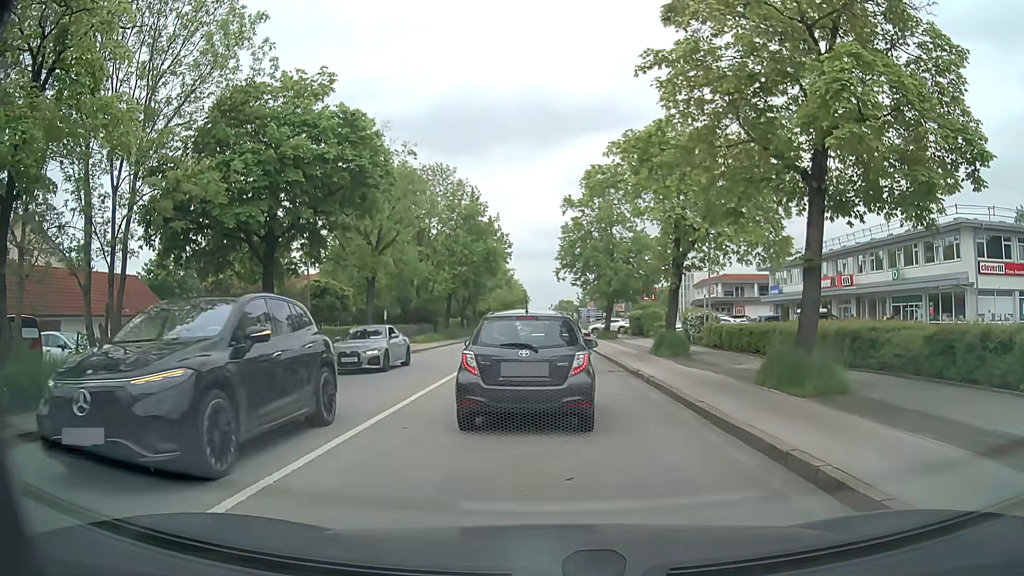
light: Day
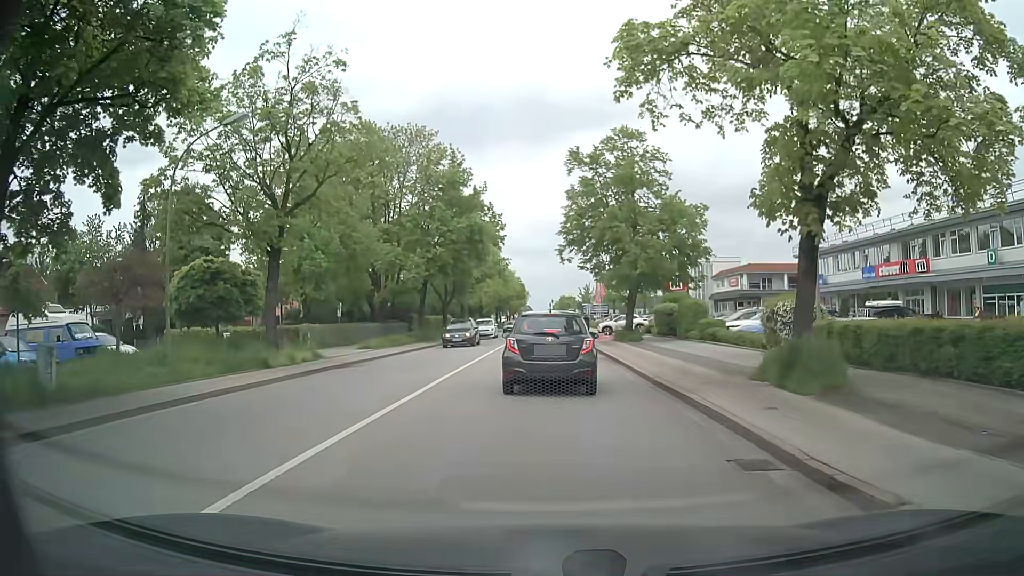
(+0.2, +13.5) m; +1°
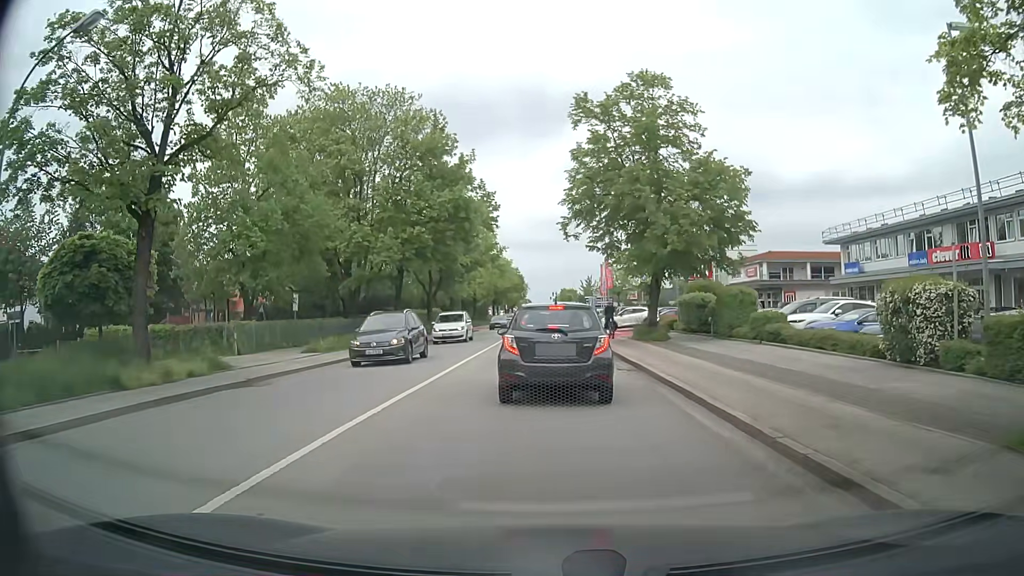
(0.0, +7.9) m; 0°
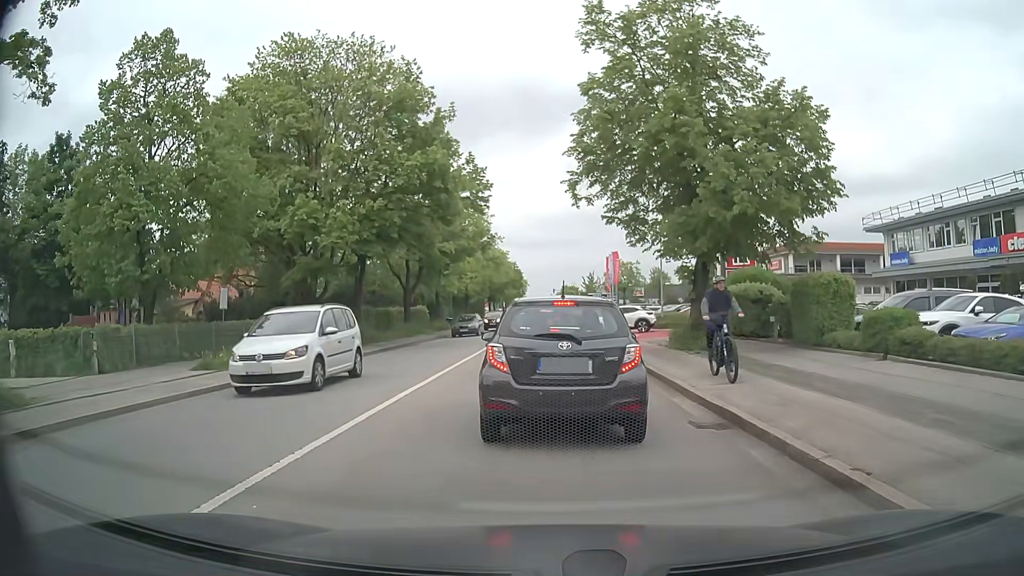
(0.0, +8.2) m; -1°
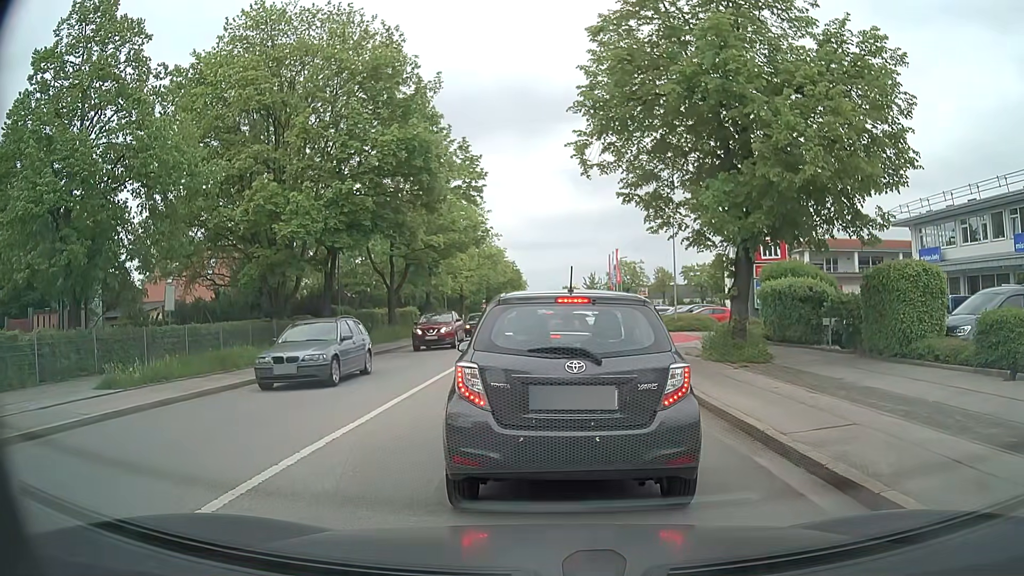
(0.0, +4.2) m; 0°
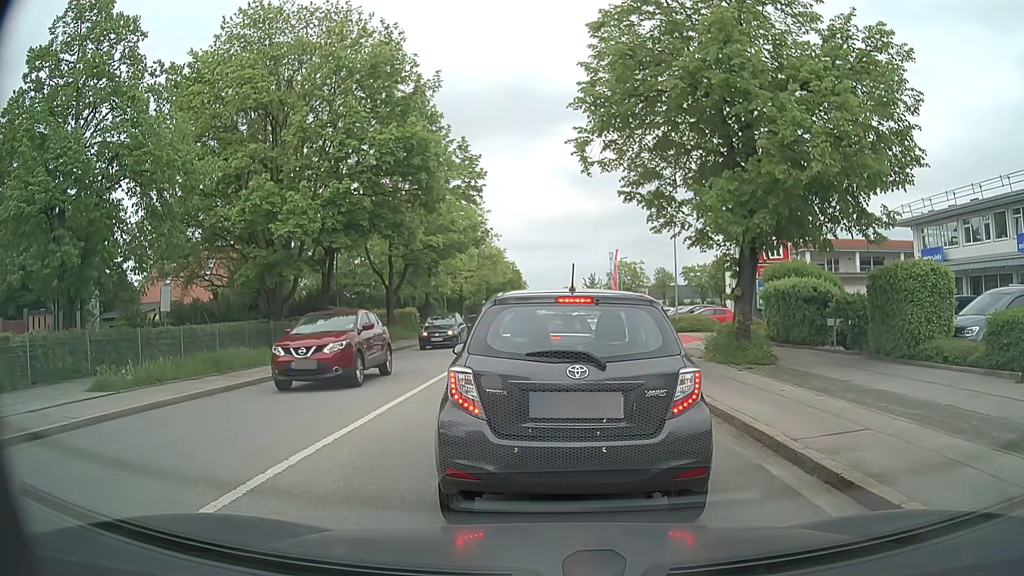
(0.0, +0.3) m; 0°
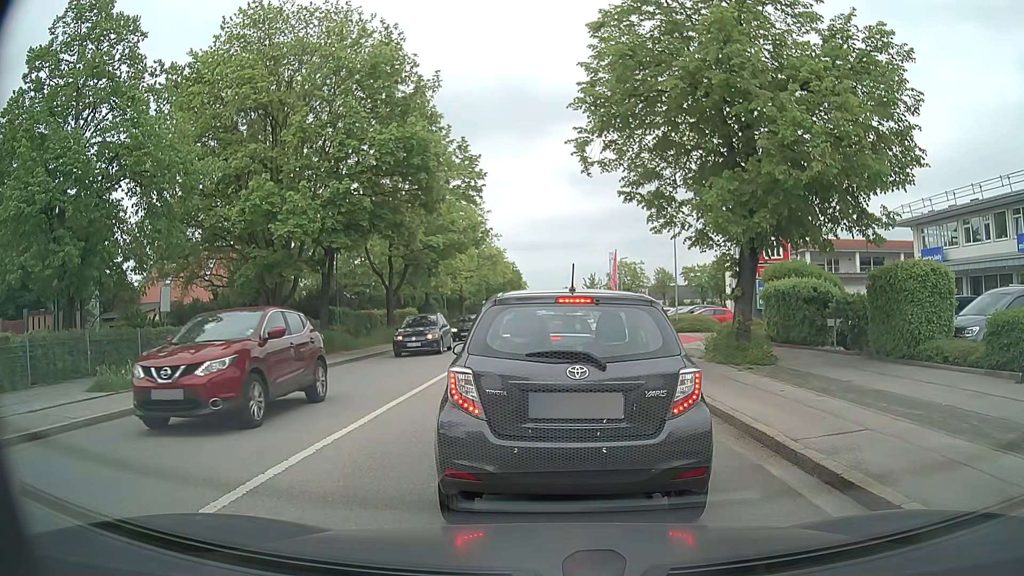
(0.0, 0.0) m; 0°
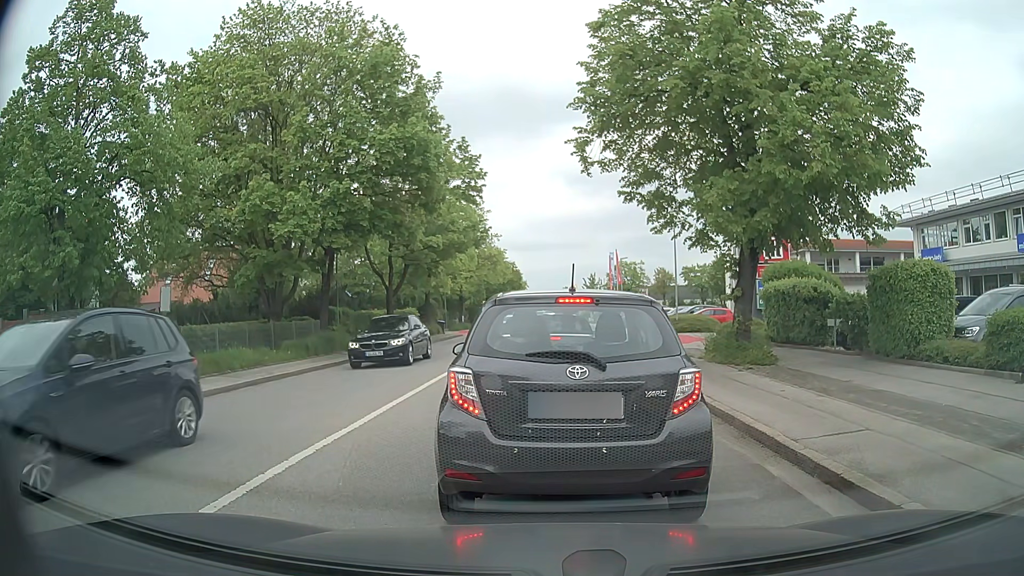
(0.0, 0.0) m; 0°
(0, +10) (0, +20) (0, +30) (0, +40) (0, +50) (0, +60) (0, +70) (+1, +80) (+1, +90) (+1, +100) m
